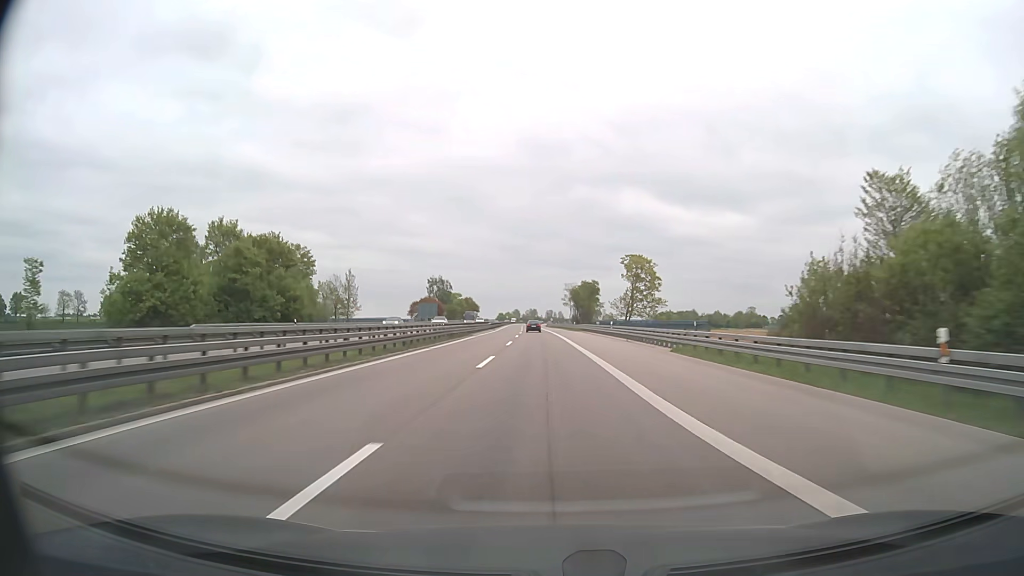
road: motorway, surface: asphalt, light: Day
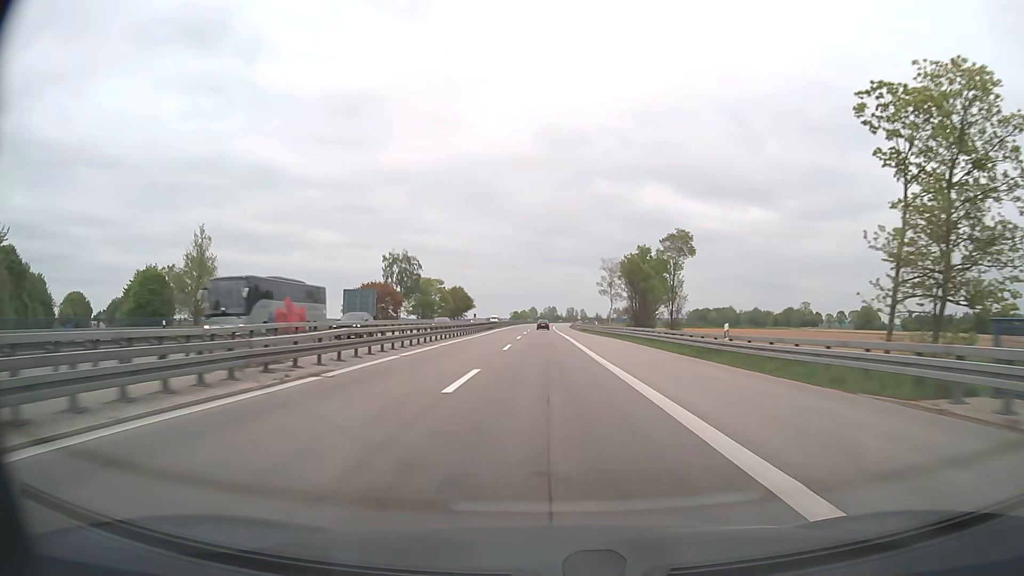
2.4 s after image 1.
(-1.0, +79.3) m; -1°
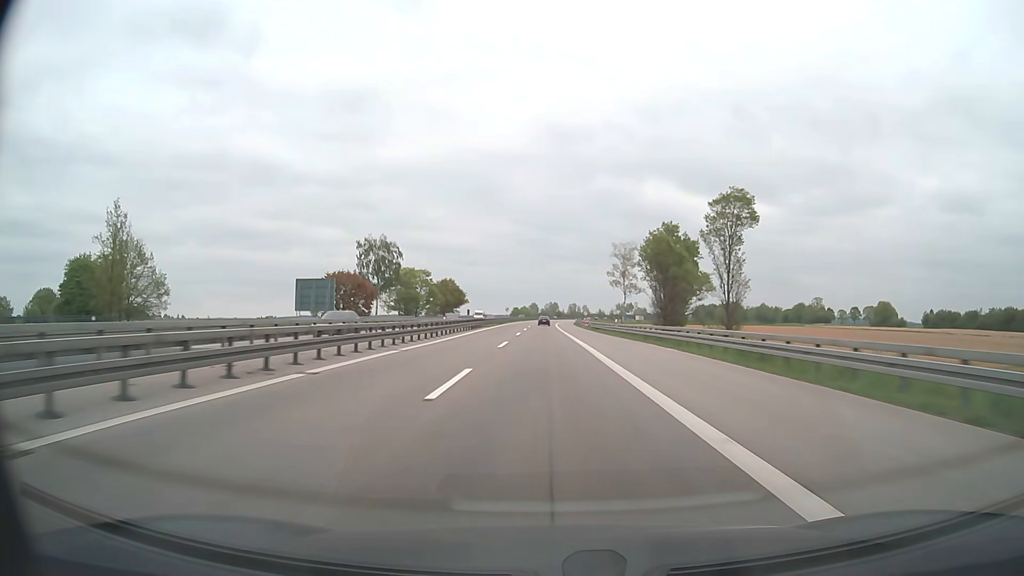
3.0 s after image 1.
(-0.1, +19.8) m; 0°
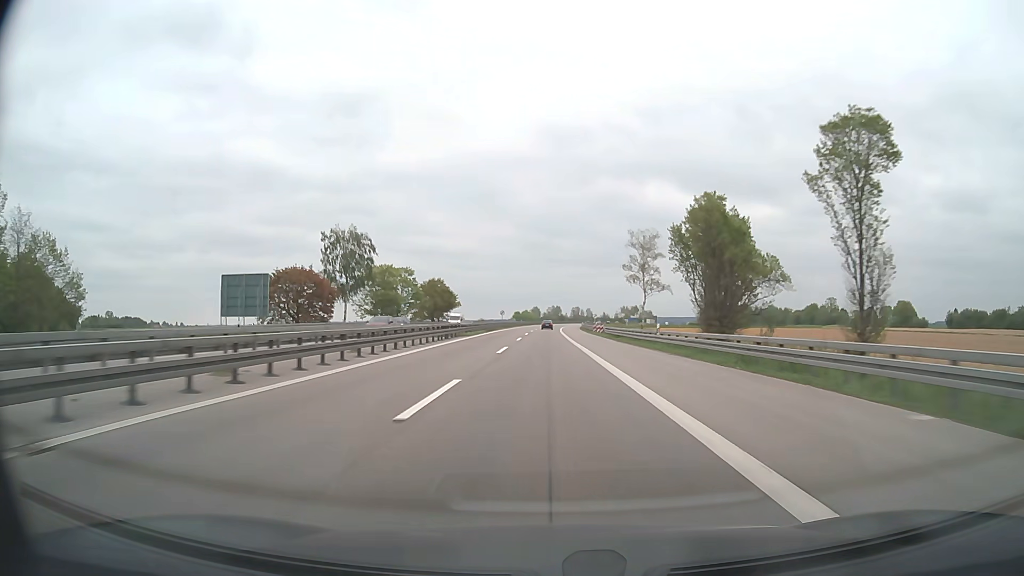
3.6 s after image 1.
(0.0, +19.8) m; 0°
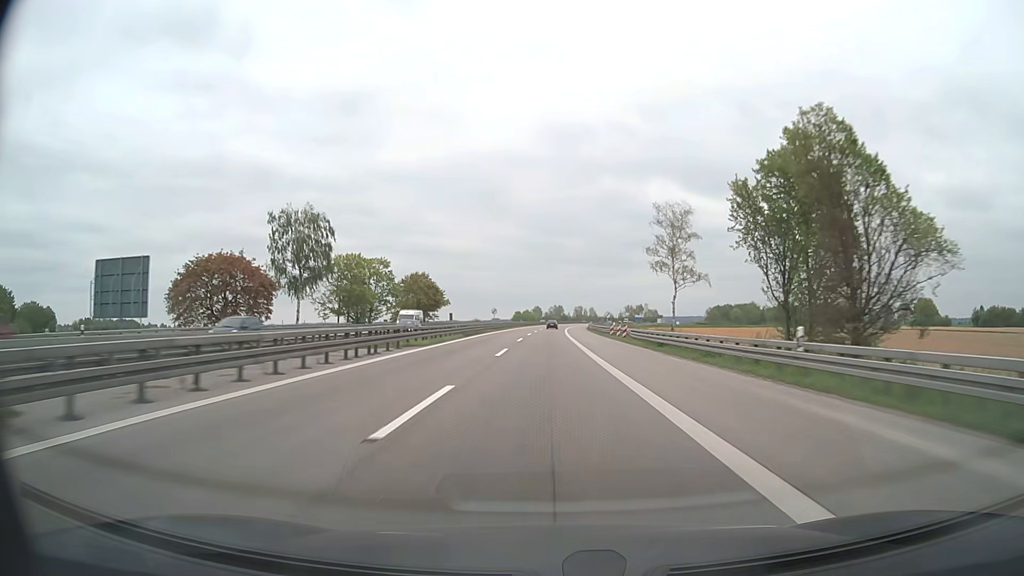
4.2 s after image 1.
(0.0, +19.8) m; 0°
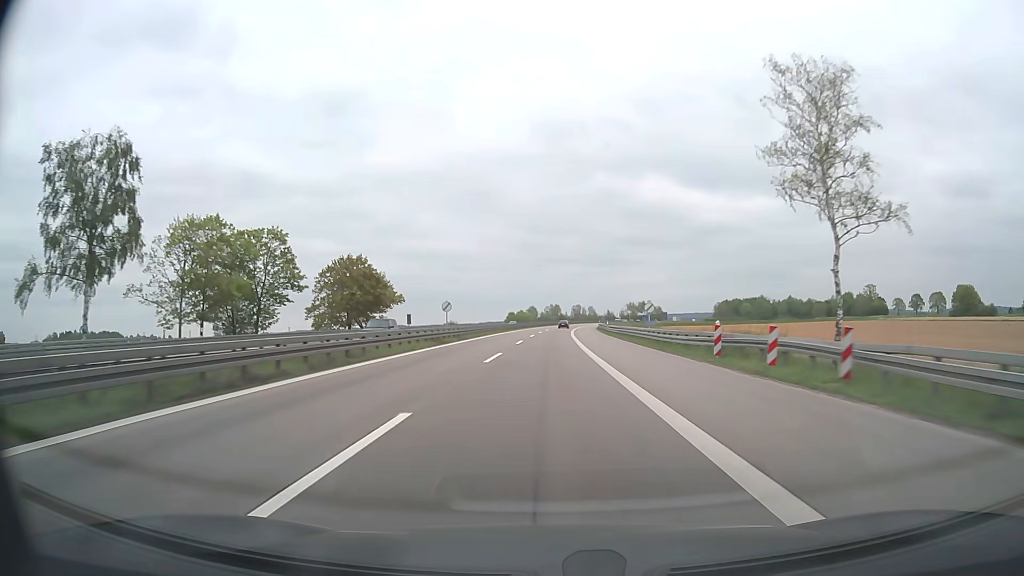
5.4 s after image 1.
(0.0, +39.7) m; 0°
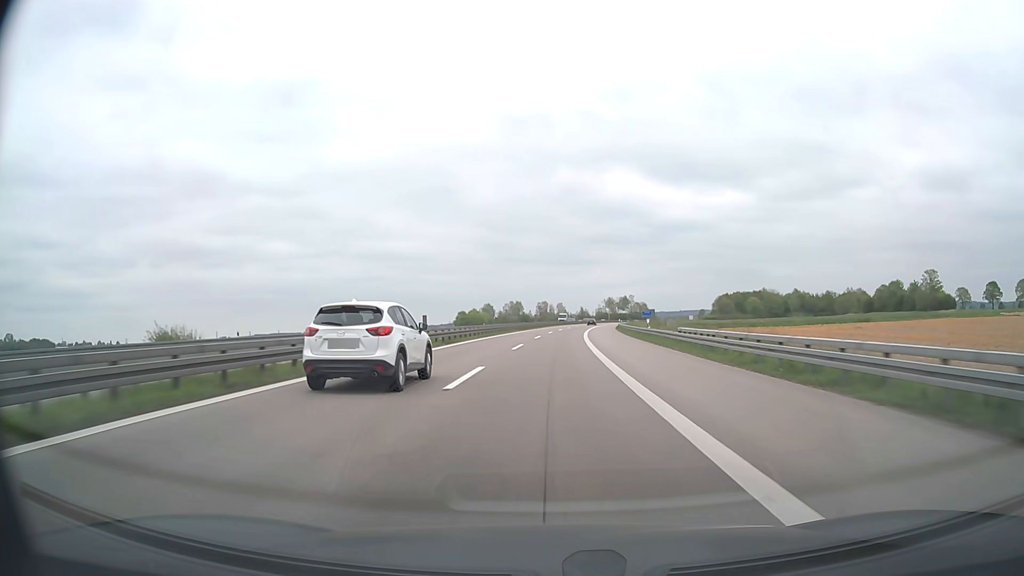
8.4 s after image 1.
(+1.8, +99.1) m; +3°
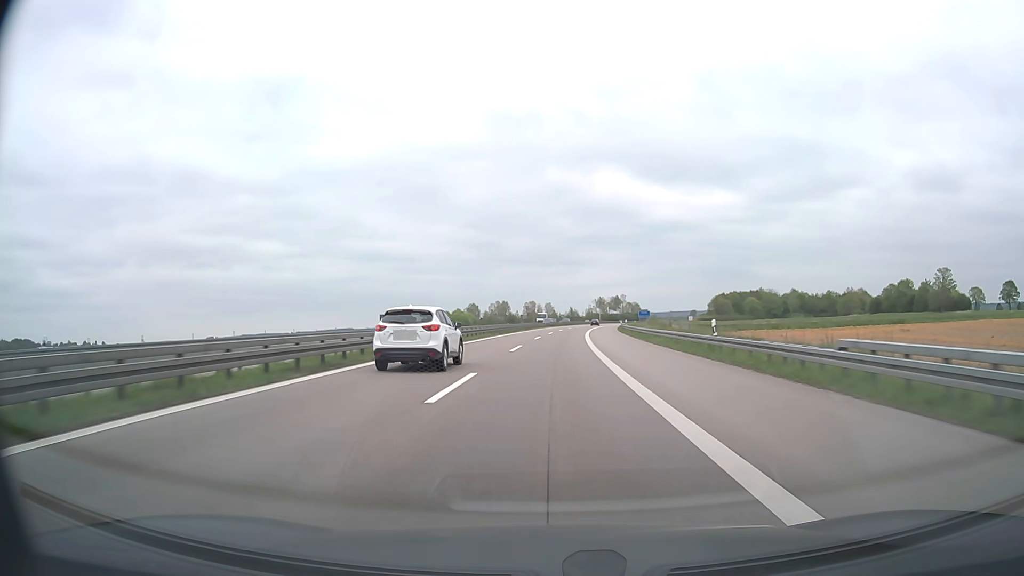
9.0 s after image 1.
(+0.2, +19.8) m; +1°
(0, +10) (0, +20) (0, +30) (+1, +40) (+1, +50) (+2, +60) (+2, +70) (+3, +80) (+4, +90) (+5, +100) m
